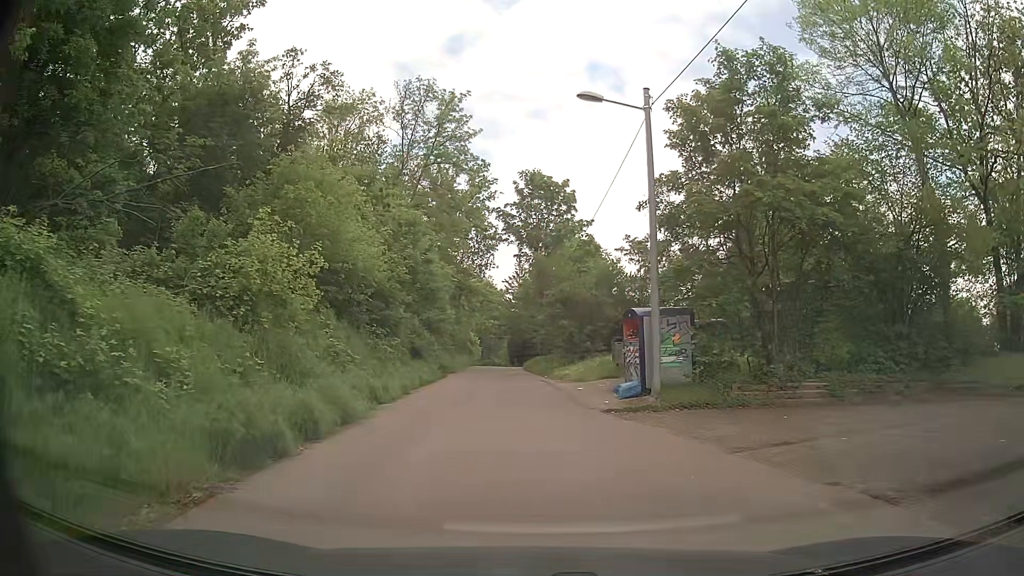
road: residential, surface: asphalt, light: Day
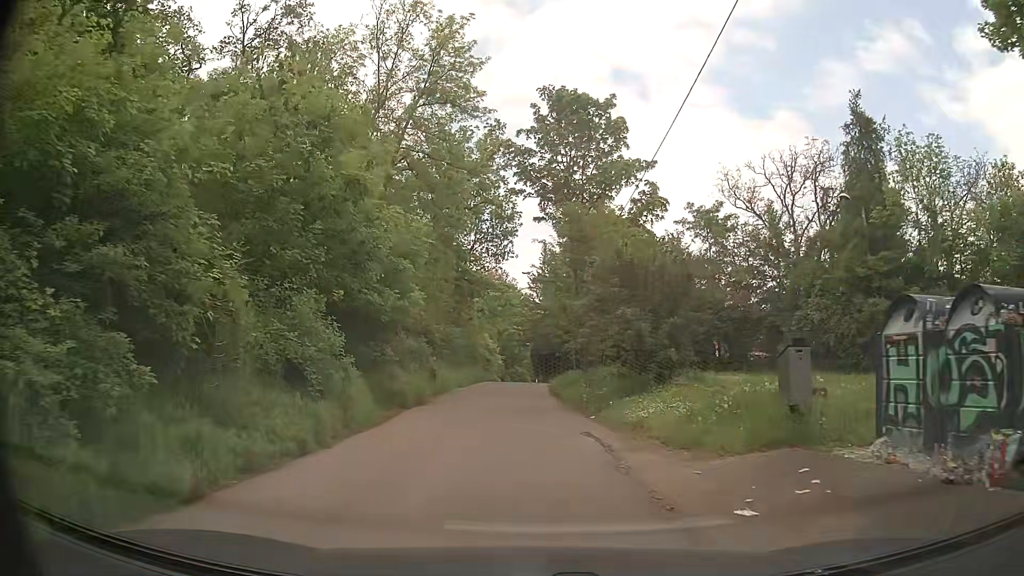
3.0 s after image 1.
(-0.3, +14.2) m; -3°
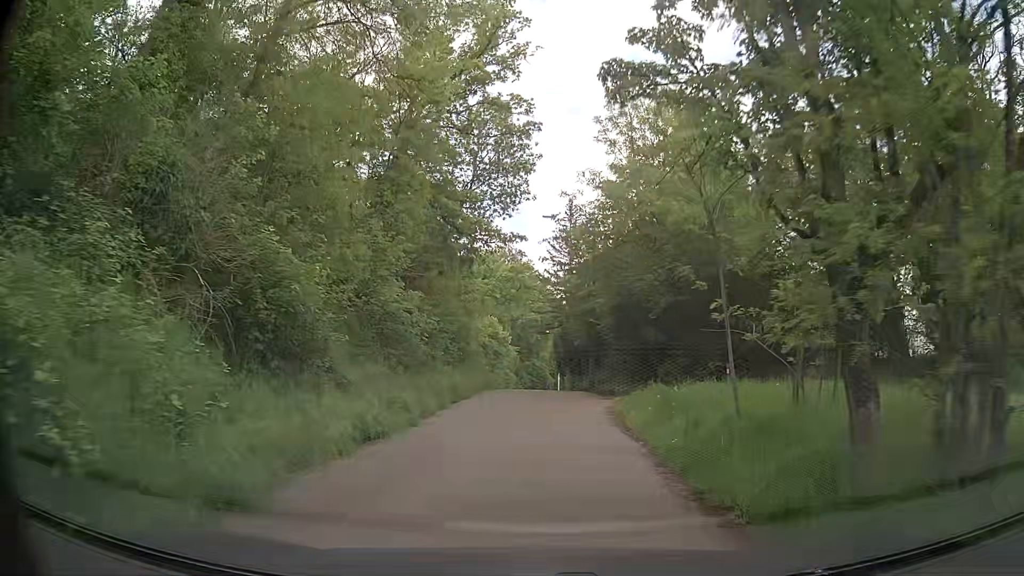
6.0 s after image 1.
(-0.6, +18.8) m; -1°
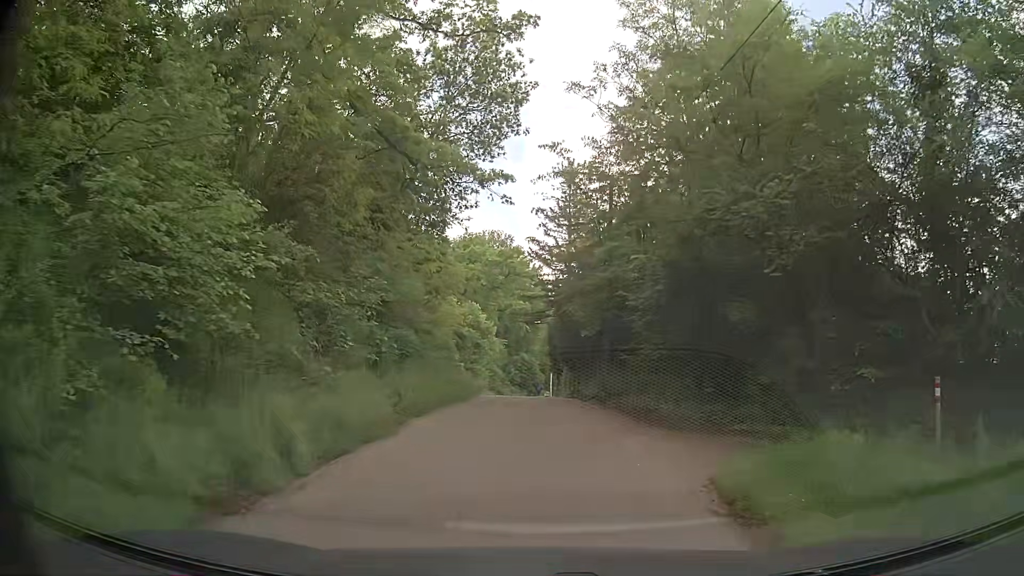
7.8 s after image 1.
(-0.1, +10.5) m; -1°
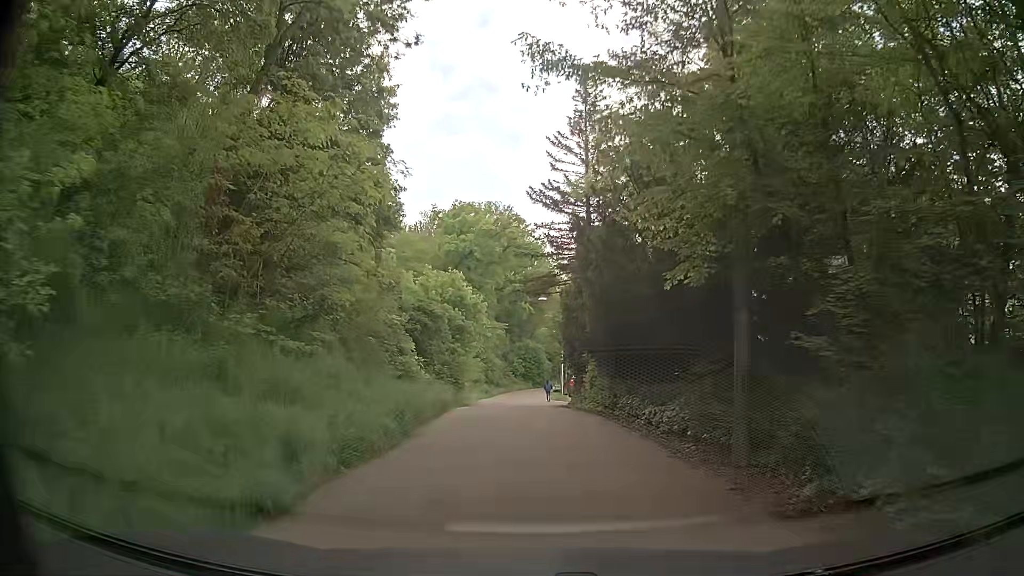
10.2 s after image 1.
(+0.4, +14.9) m; +1°
(0, +10) (0, +20) (-1, +30) (-1, +40) (-2, +50) (-3, +60) (-2, +70) (-1, +80) (0, +90) (+2, +100) m
